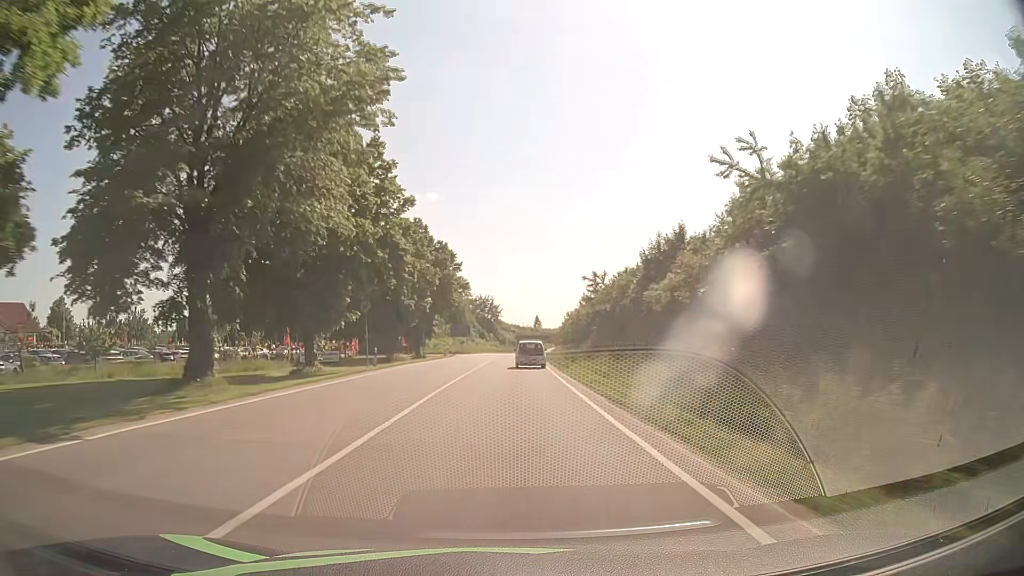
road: primary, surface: asphalt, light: Day
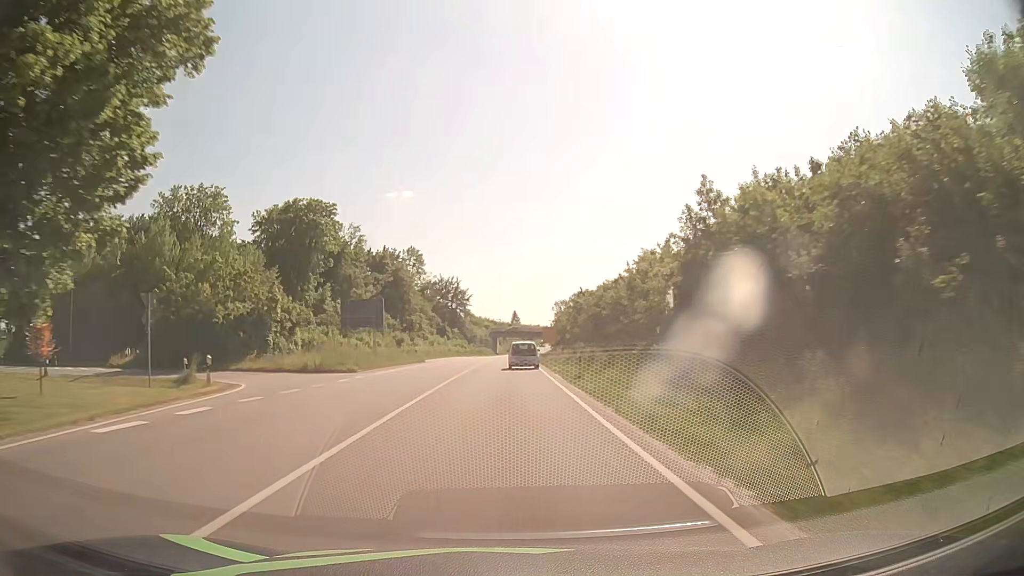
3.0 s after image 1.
(+0.7, +60.3) m; +1°
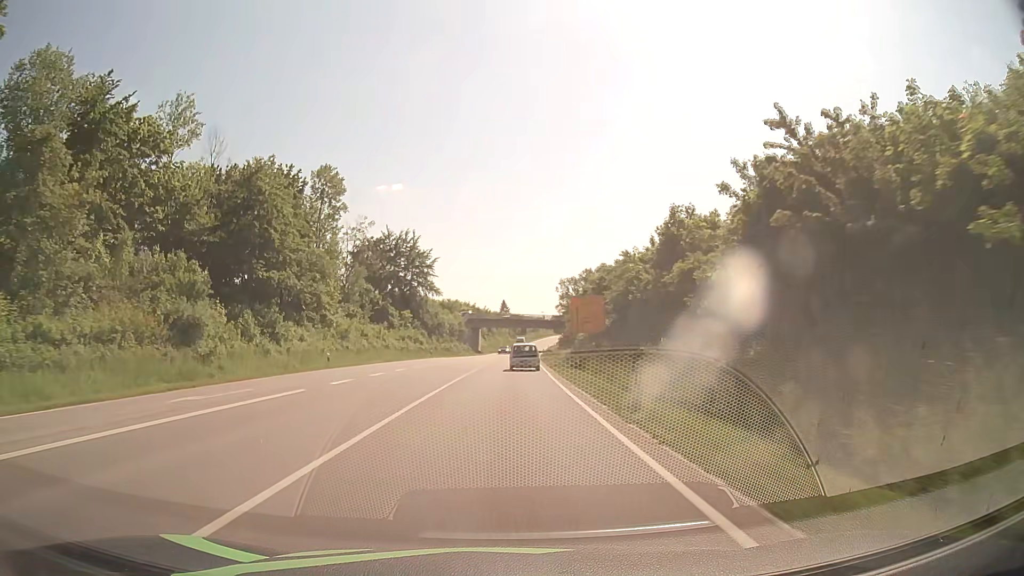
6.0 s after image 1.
(+0.9, +60.3) m; +1°
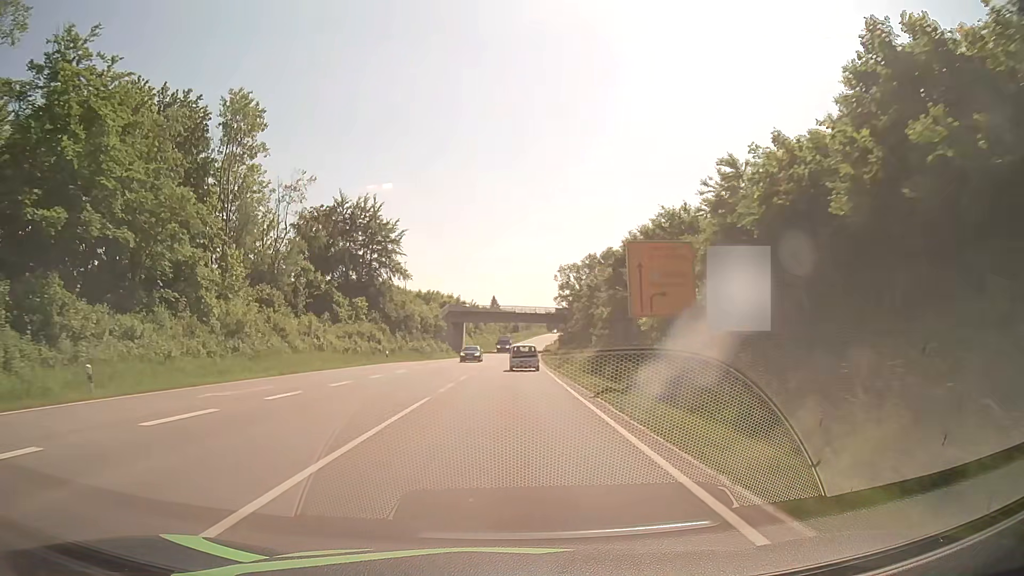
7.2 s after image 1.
(+0.2, +24.3) m; +1°
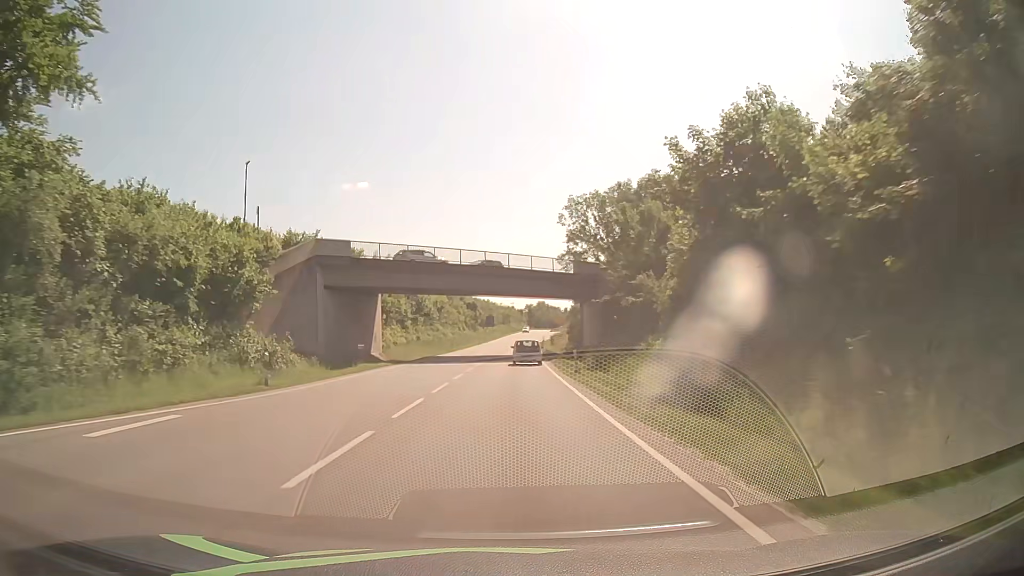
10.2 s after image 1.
(+1.1, +61.4) m; +2°
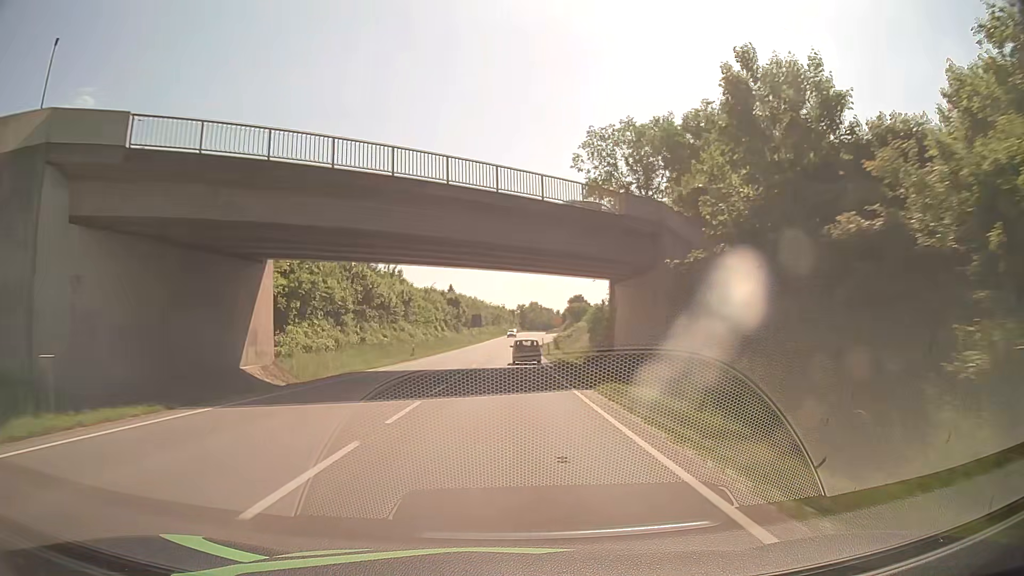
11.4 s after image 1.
(+0.2, +24.8) m; +1°
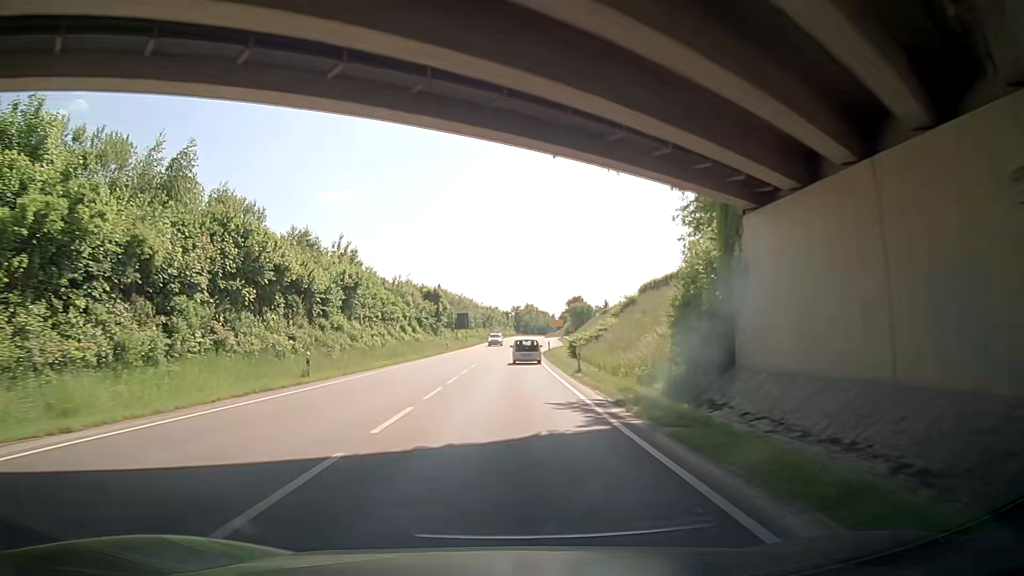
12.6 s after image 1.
(+0.1, +24.8) m; 0°
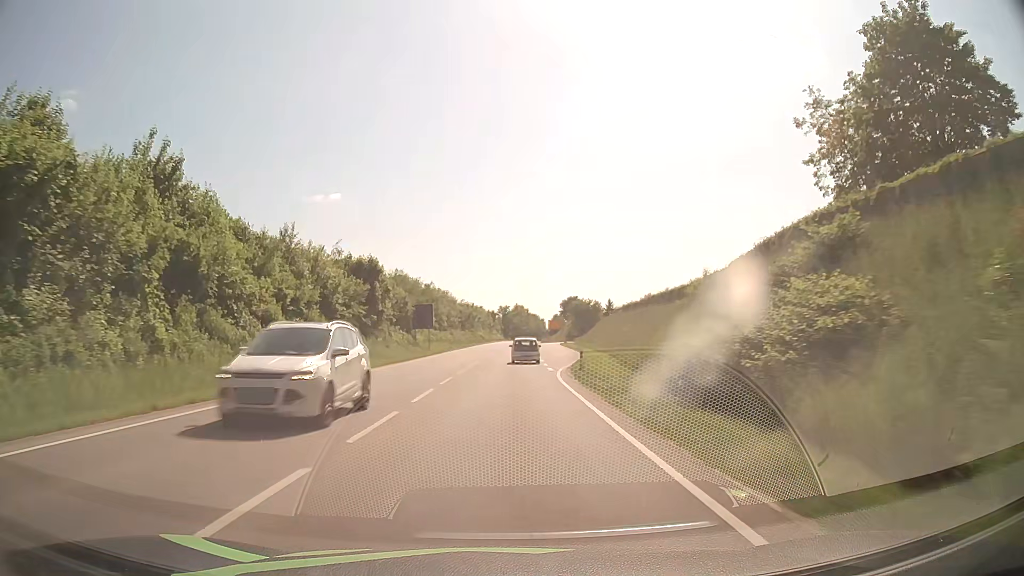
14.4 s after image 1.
(+0.3, +37.1) m; +1°
(0, +10) (0, +20) (0, +30) (0, +40) (+1, +50) (+1, +60) (+1, +70) (+1, +80) (+2, +90) (+2, +100) m
